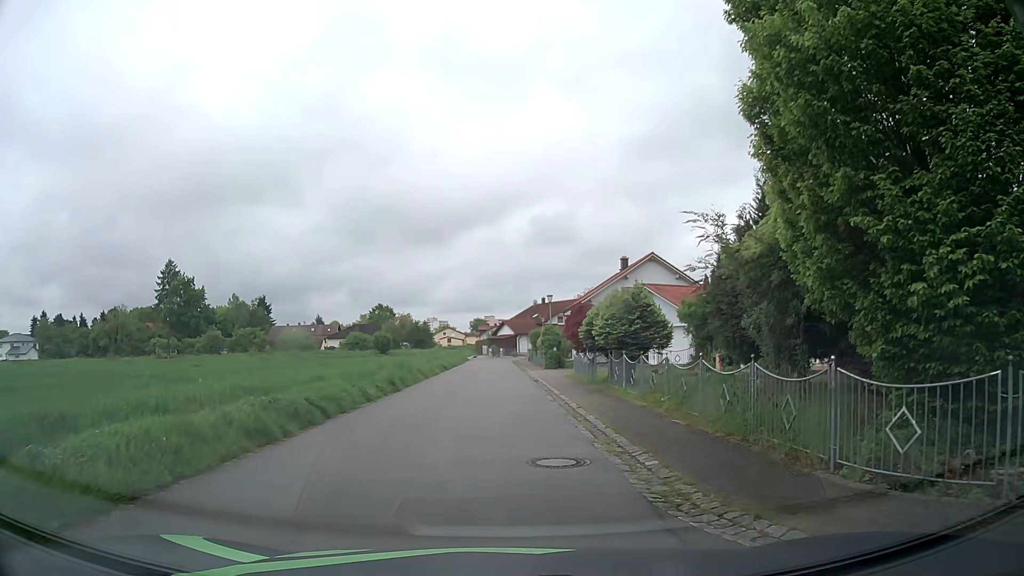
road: residential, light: Day
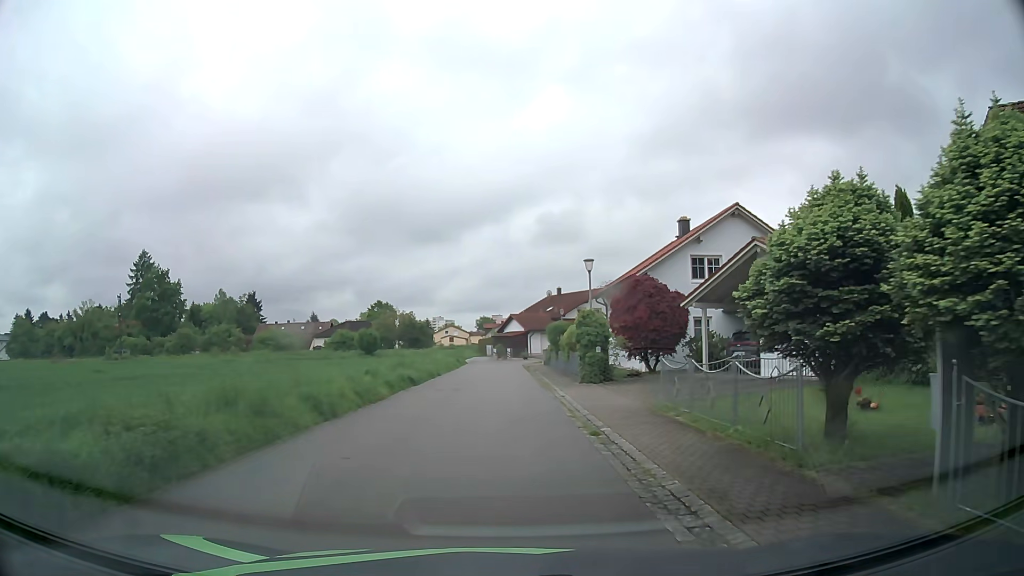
(-0.2, +17.0) m; 0°
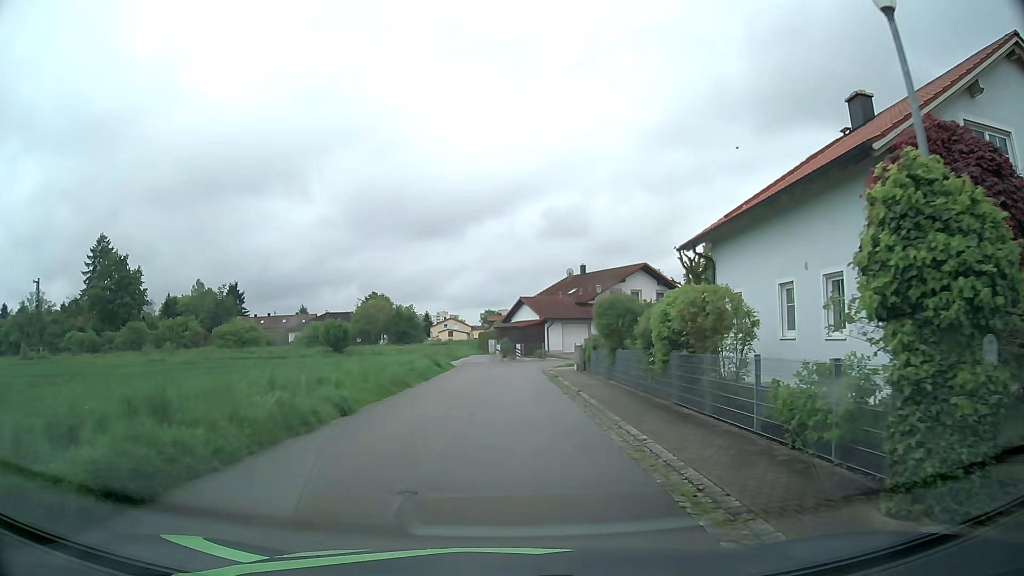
(-0.4, +20.3) m; -1°
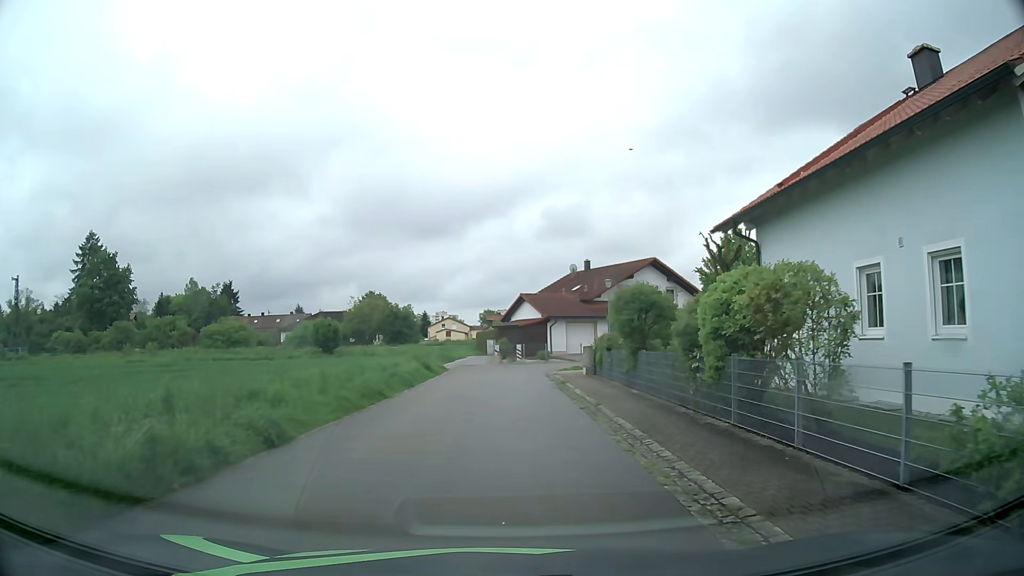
(0.0, +3.9) m; 0°
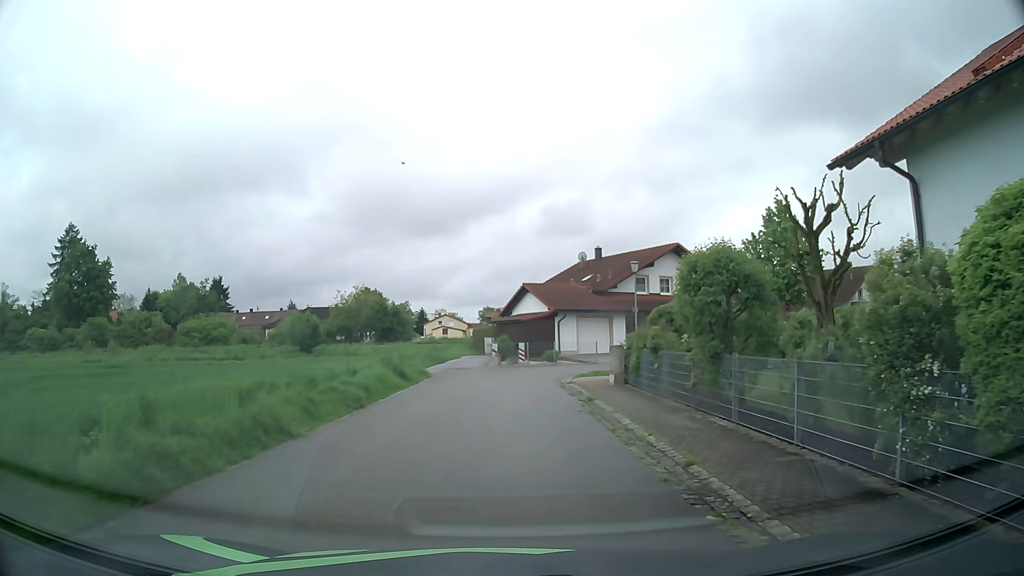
(0.0, +7.4) m; -1°
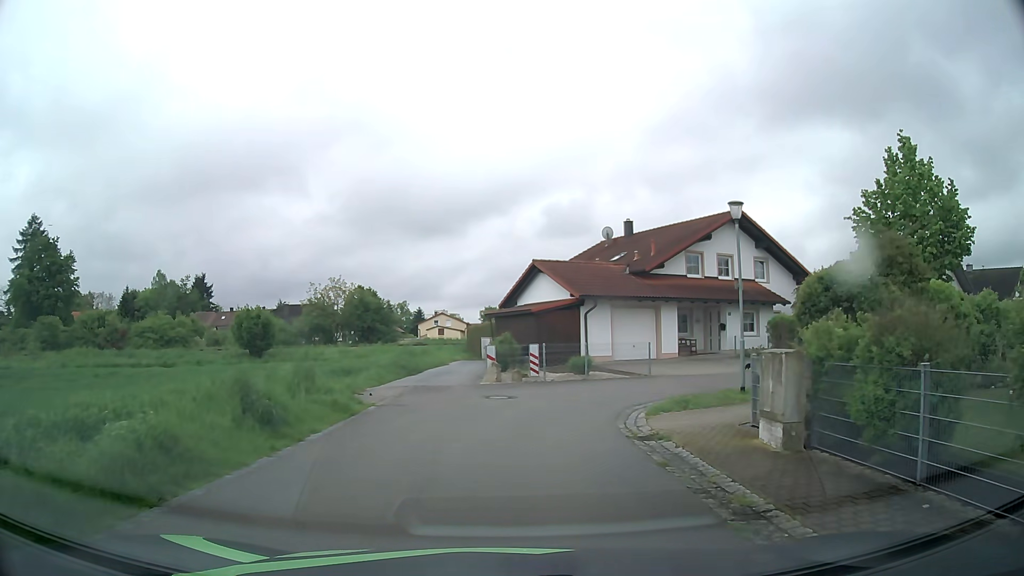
(+0.1, +12.7) m; 0°
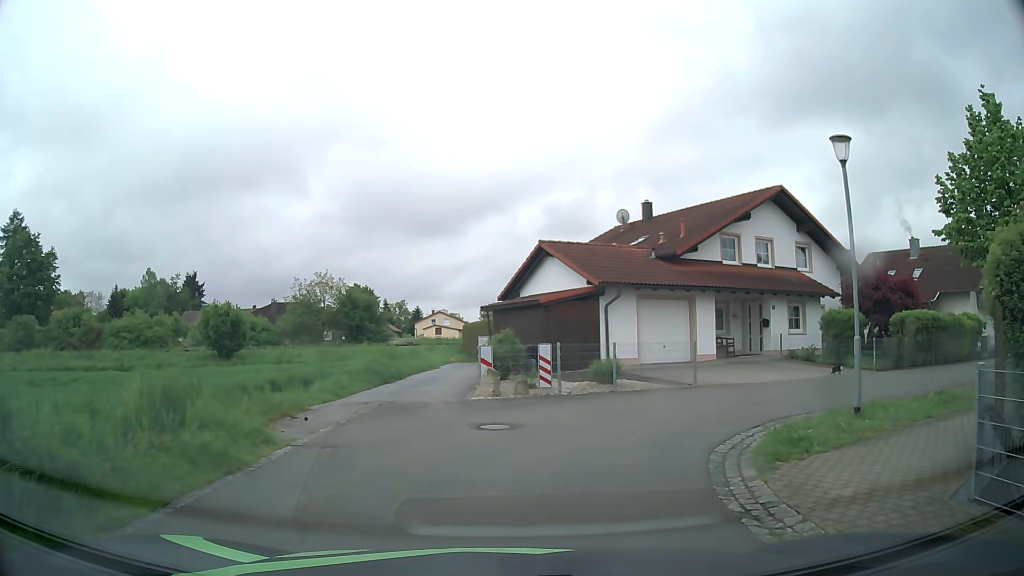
(0.0, +5.6) m; 0°
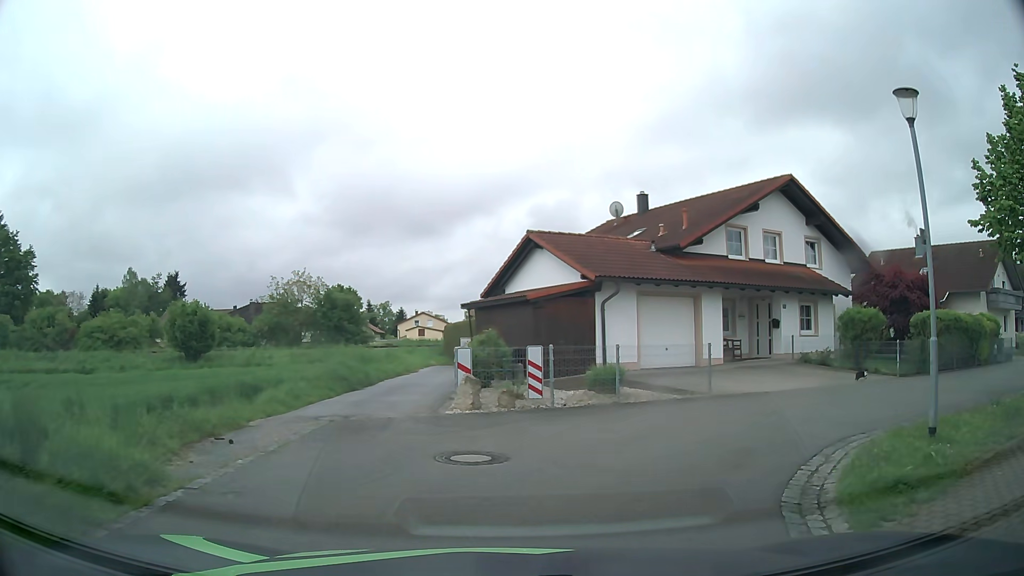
(0.0, +2.6) m; +1°
